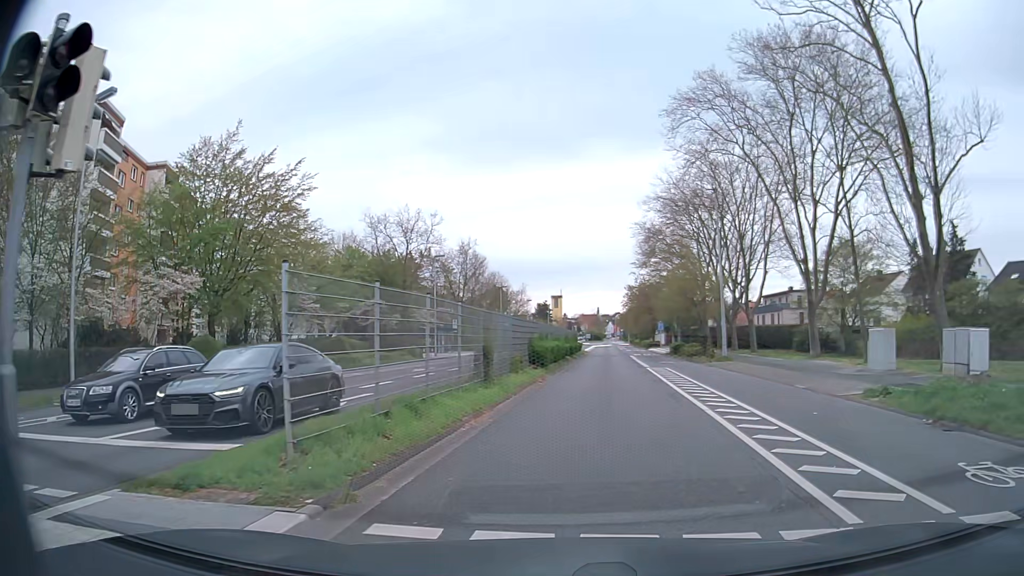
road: secondary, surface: asphalt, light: Day
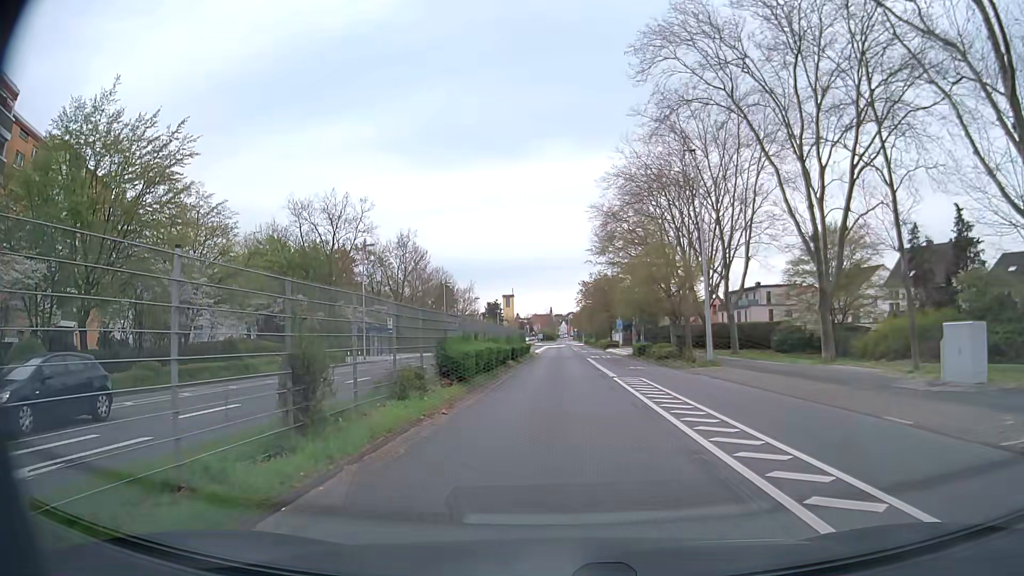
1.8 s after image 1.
(+0.7, +9.1) m; +5°
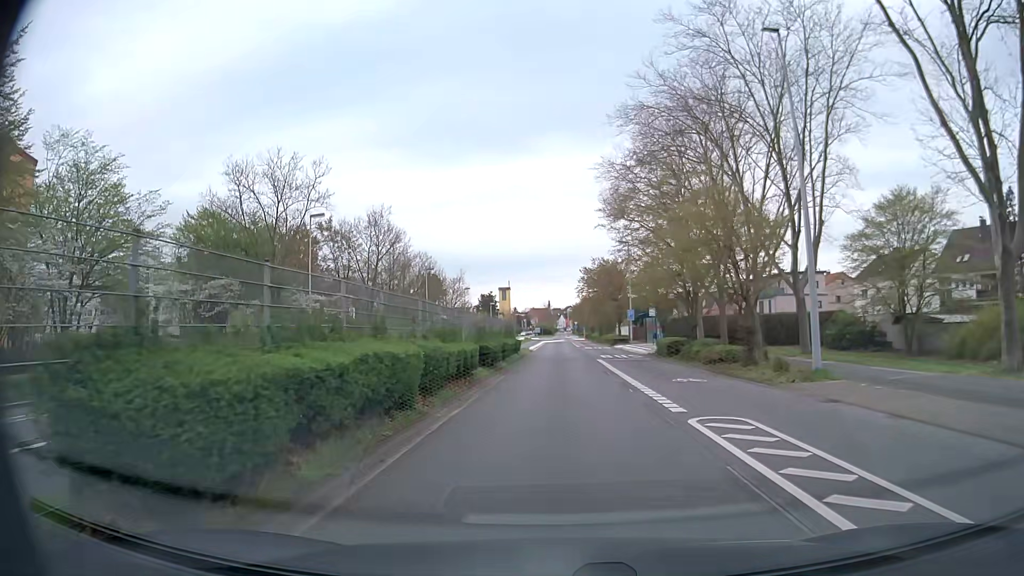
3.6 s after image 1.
(-0.1, +13.6) m; 0°
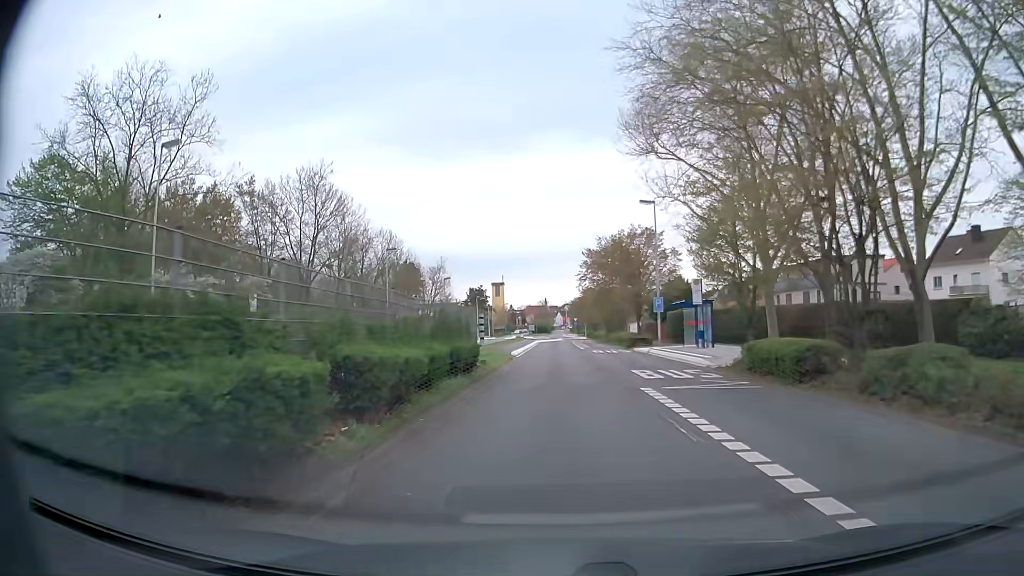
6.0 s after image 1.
(+0.1, +19.9) m; 0°
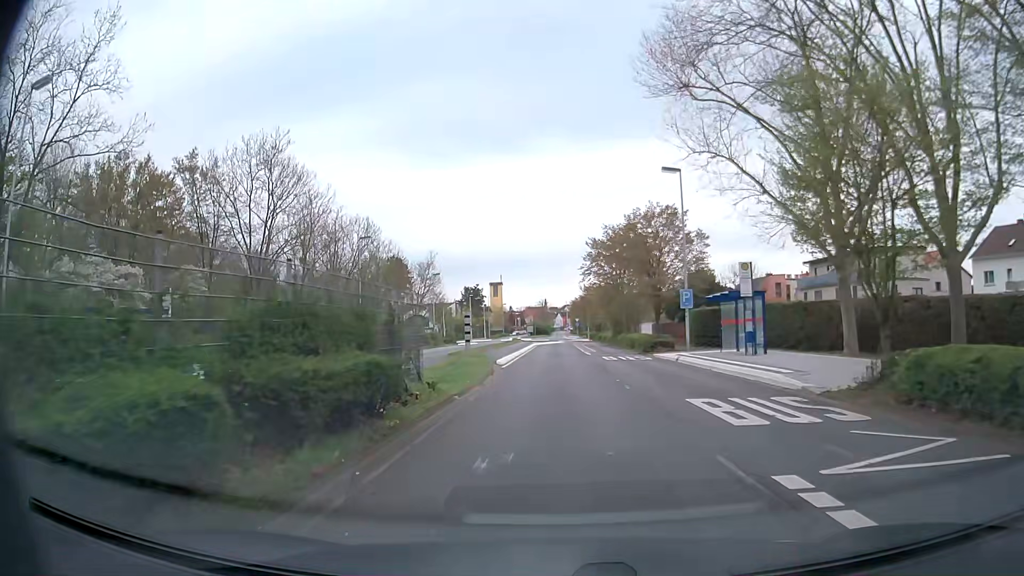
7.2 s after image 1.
(0.0, +10.0) m; 0°
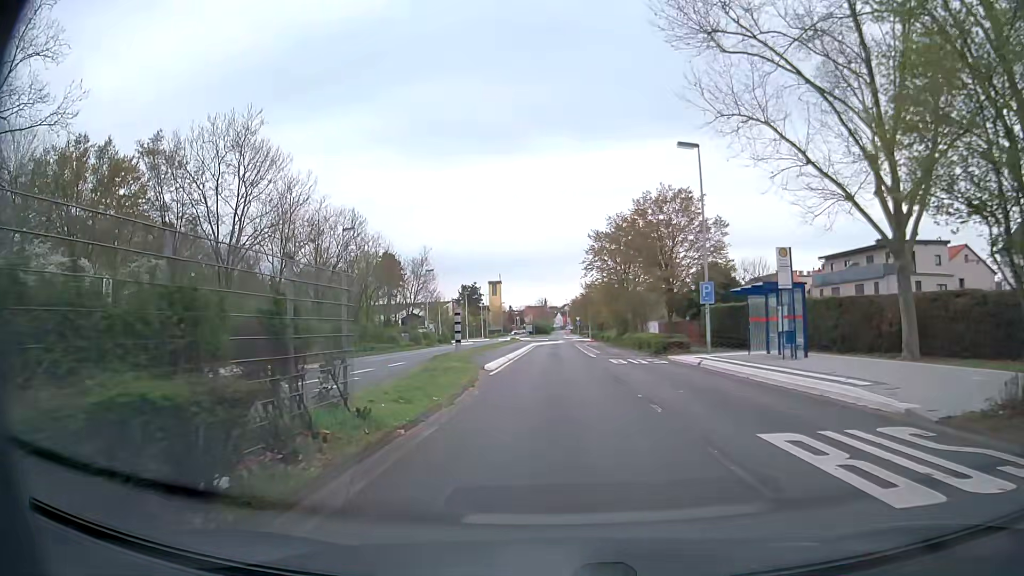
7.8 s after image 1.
(0.0, +5.0) m; 0°
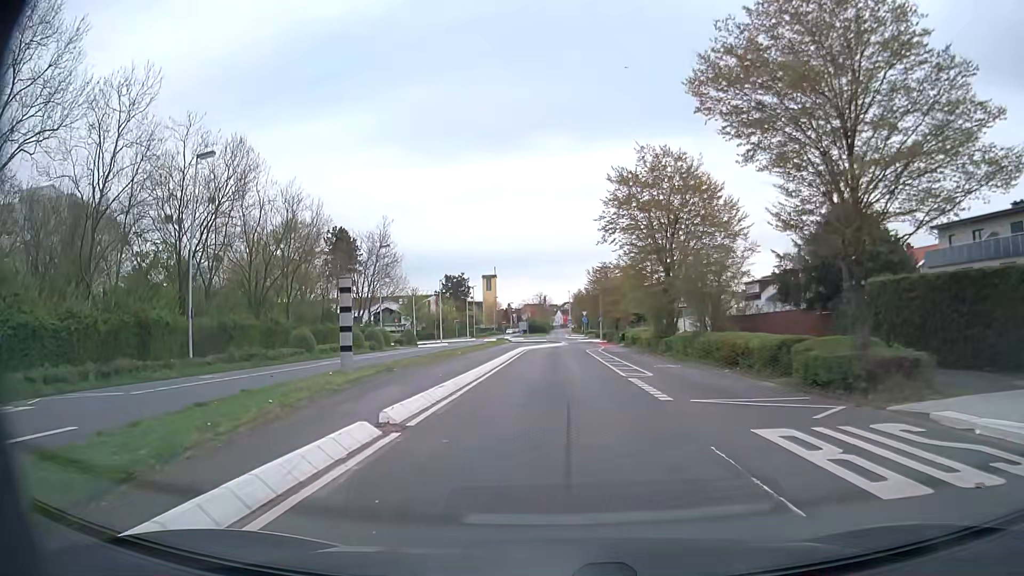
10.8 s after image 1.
(-0.3, +25.0) m; -1°
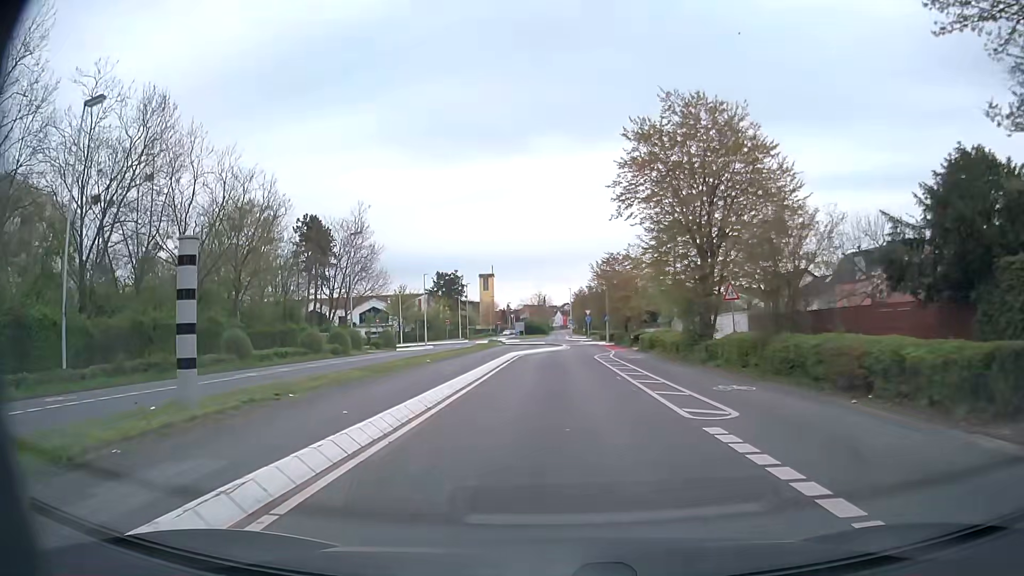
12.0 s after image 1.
(0.0, +9.9) m; 0°
(0, +10) (0, +20) (0, +30) (+1, +40) (+3, +50) (+3, +60) (+2, +70) (+1, +80) (+1, +90) (+1, +100) m
